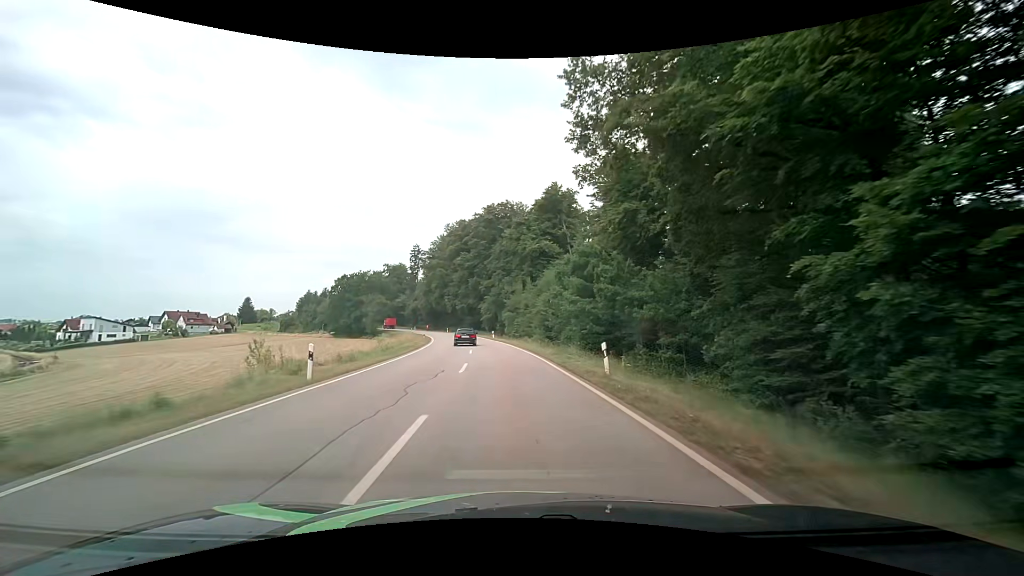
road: secondary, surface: asphalt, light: Day
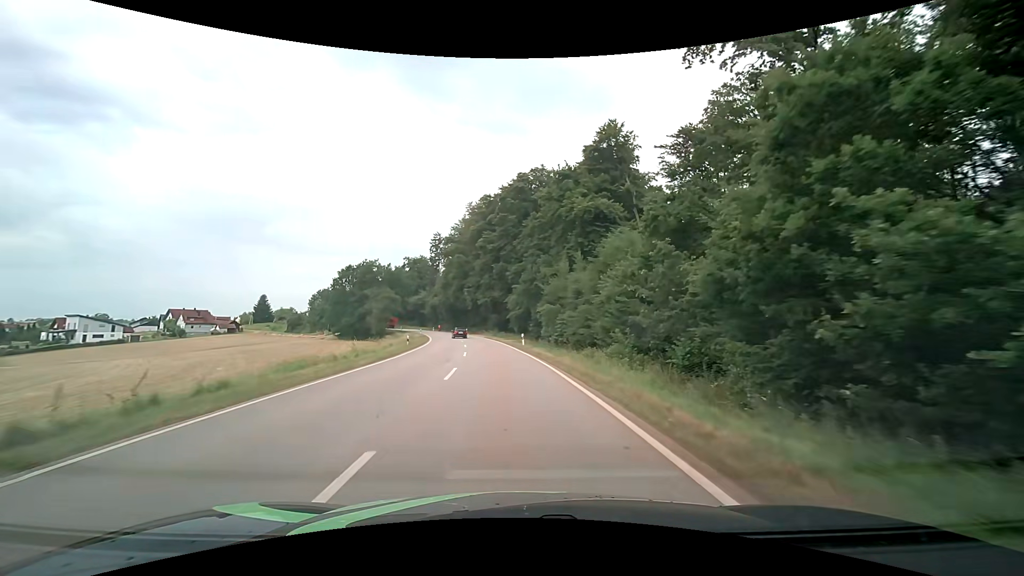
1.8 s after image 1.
(-1.0, +26.3) m; -4°
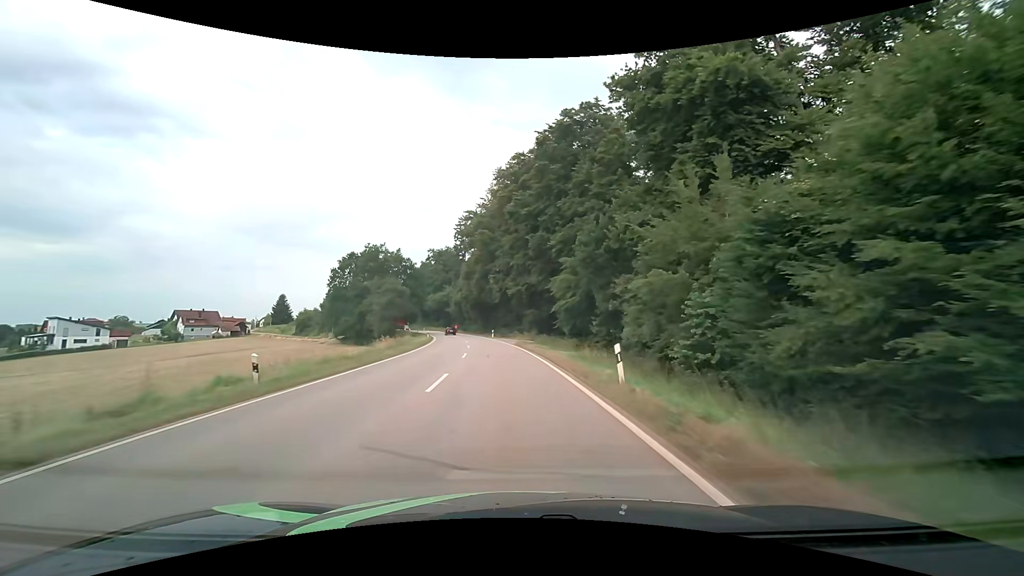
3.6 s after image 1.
(-1.0, +26.8) m; -4°
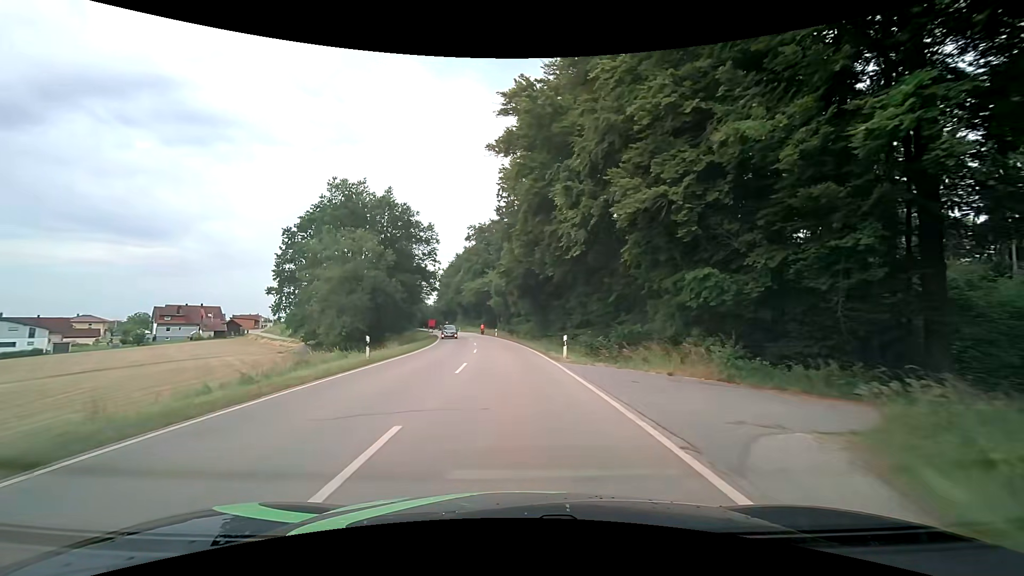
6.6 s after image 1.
(-2.5, +43.8) m; -7°
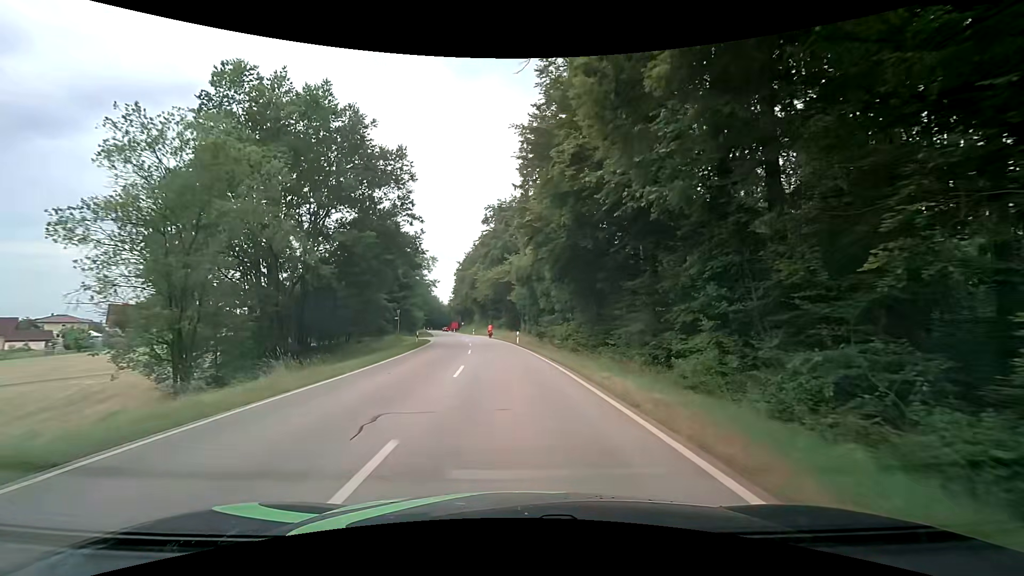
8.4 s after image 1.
(-0.6, +24.6) m; -3°
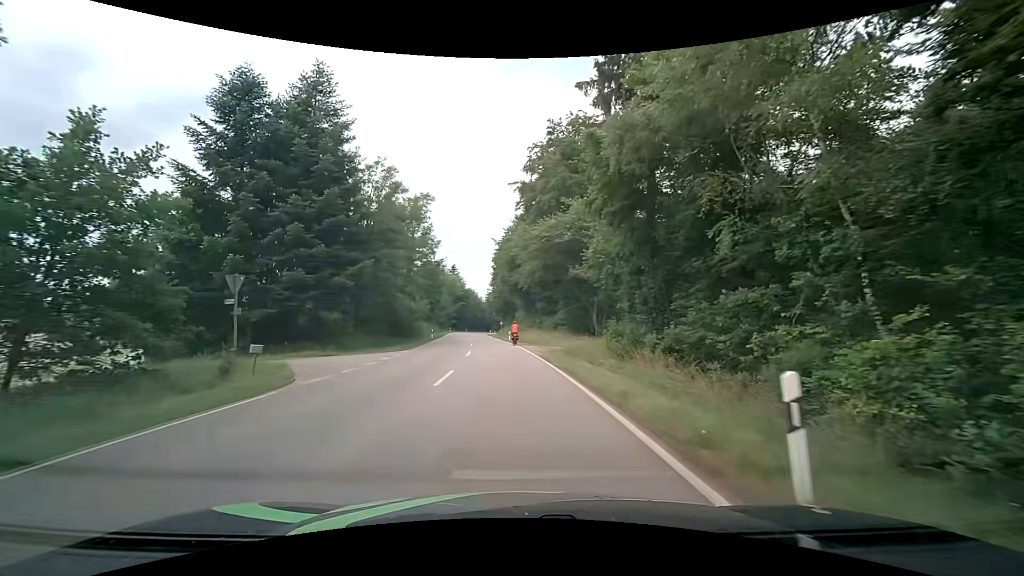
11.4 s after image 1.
(-1.6, +38.1) m; -5°
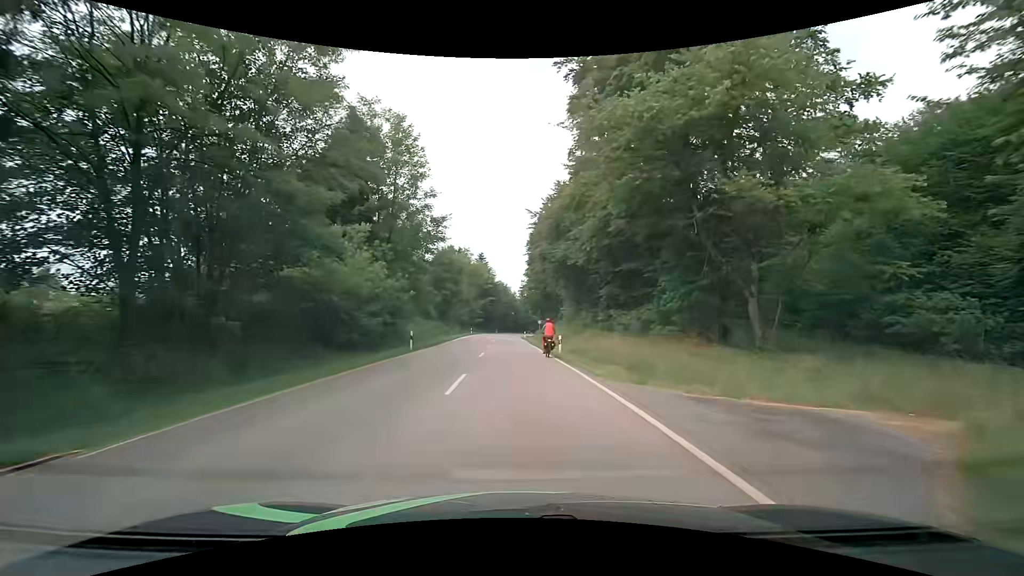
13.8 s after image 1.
(-1.4, +25.4) m; -5°
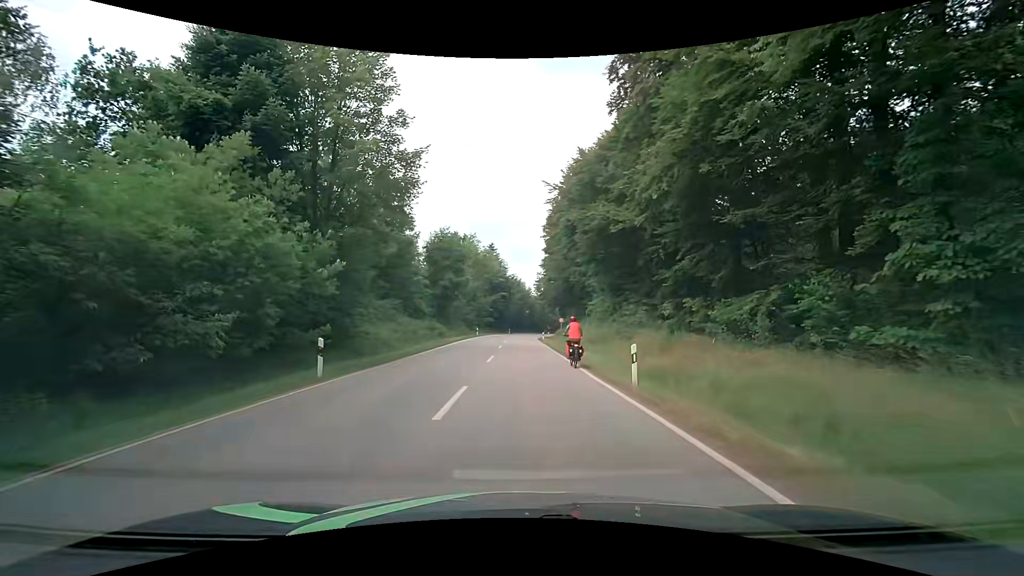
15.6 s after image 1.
(-0.2, +14.2) m; -1°
(0, +10) (0, +20) (0, +30) (0, +40) (0, +50) (0, +60) (0, +70) (0, +80) (+1, +90) (+2, +100) m
